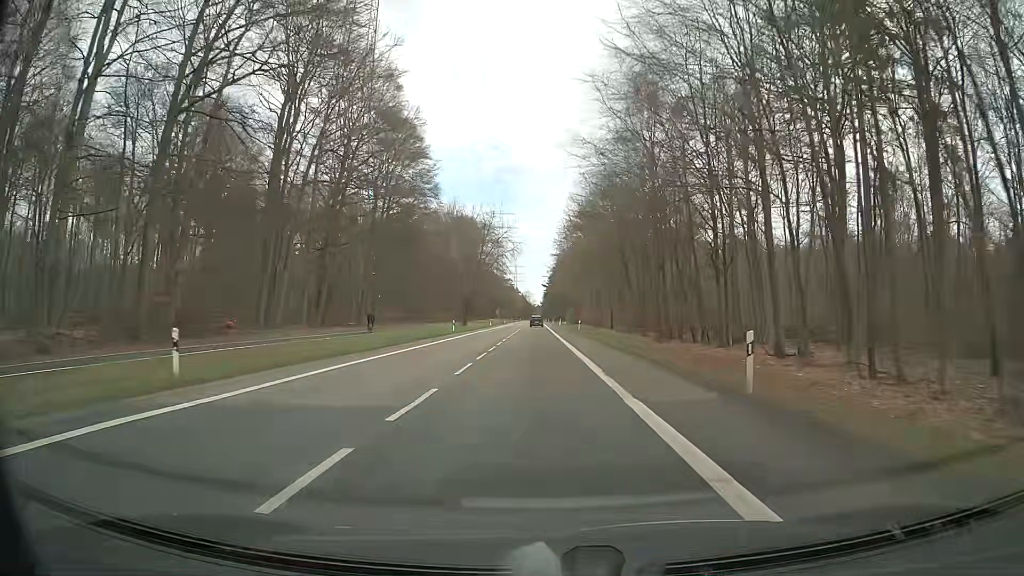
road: secondary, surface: asphalt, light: Day
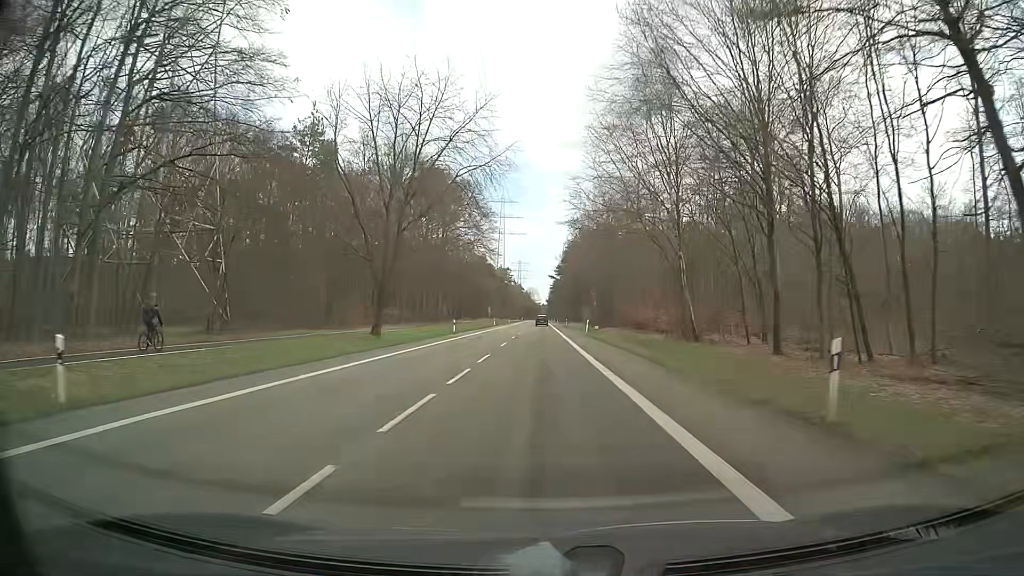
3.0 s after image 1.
(-0.5, +53.6) m; 0°
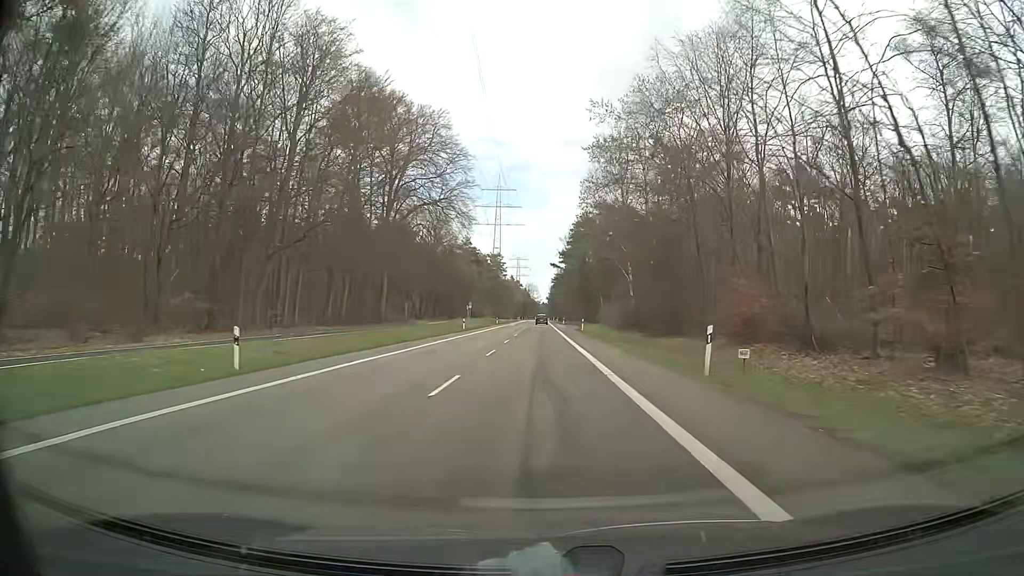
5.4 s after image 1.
(-0.1, +42.9) m; 0°
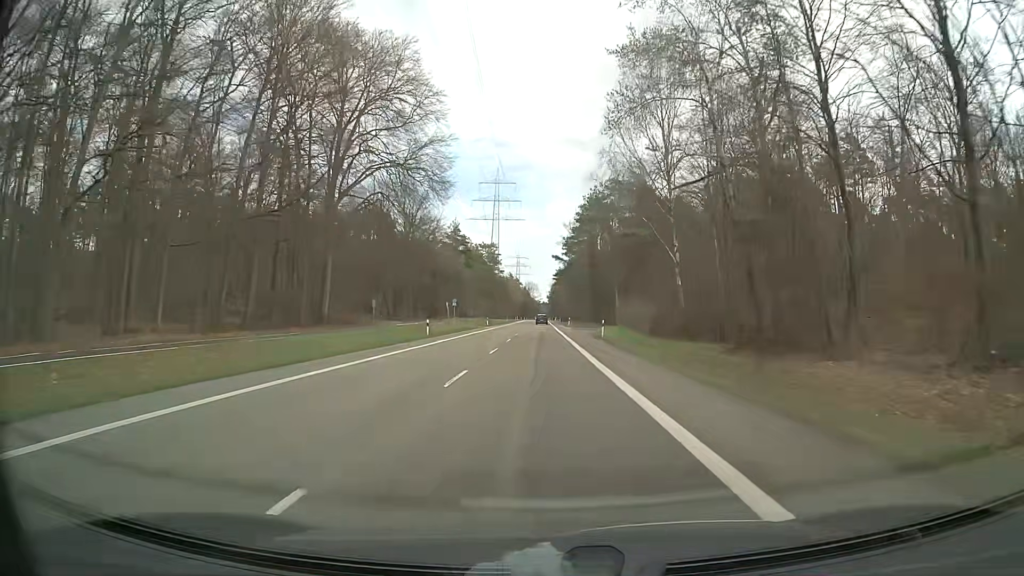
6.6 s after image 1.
(0.0, +21.4) m; 0°
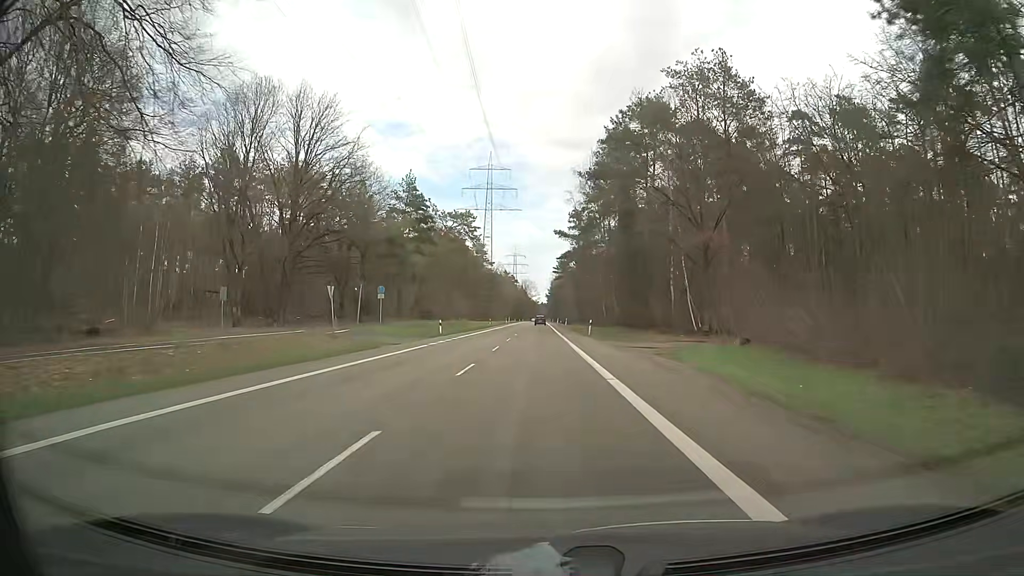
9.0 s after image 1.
(+0.1, +43.0) m; 0°
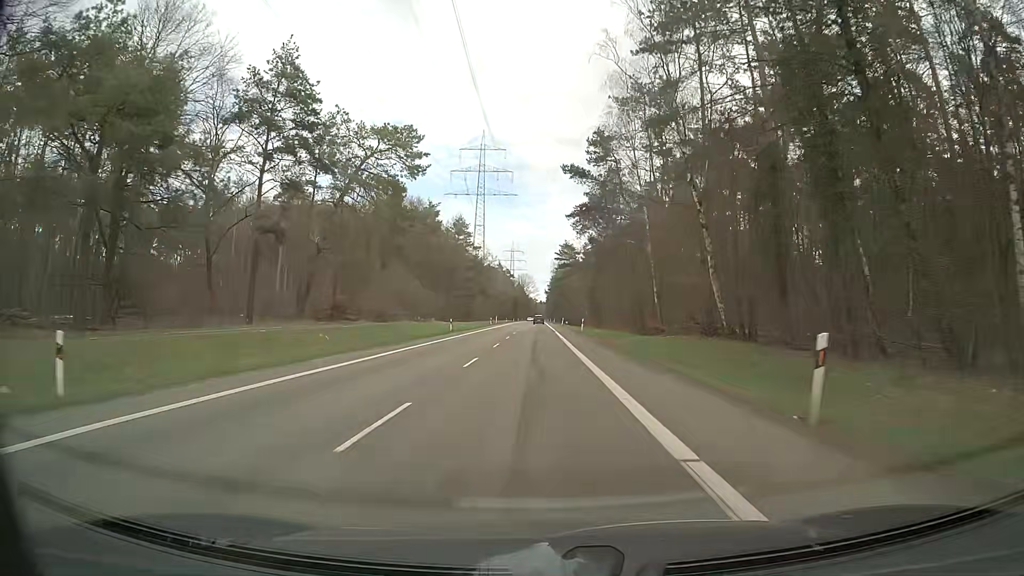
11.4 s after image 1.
(0.0, +43.0) m; 0°
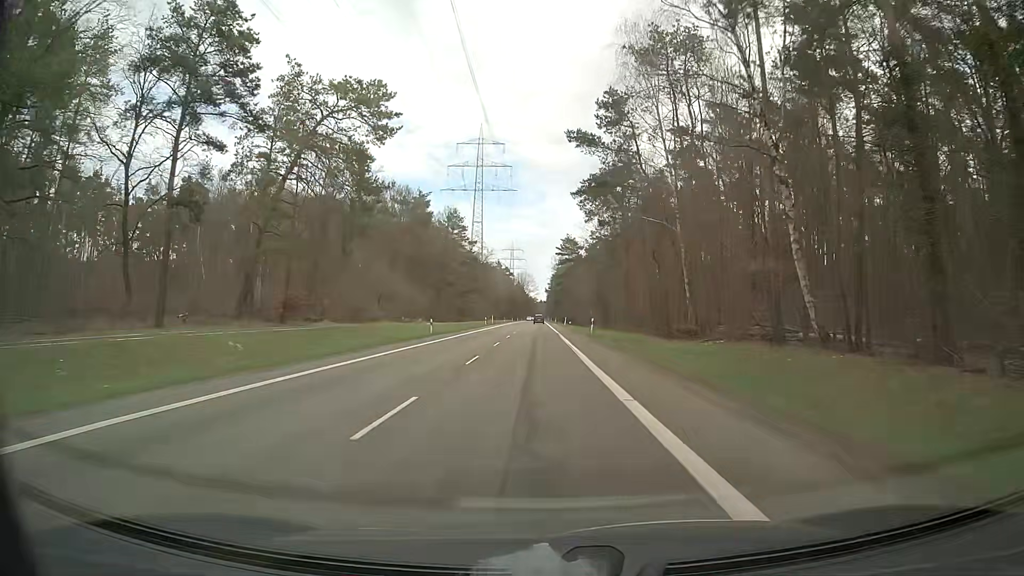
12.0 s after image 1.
(0.0, +10.8) m; 0°
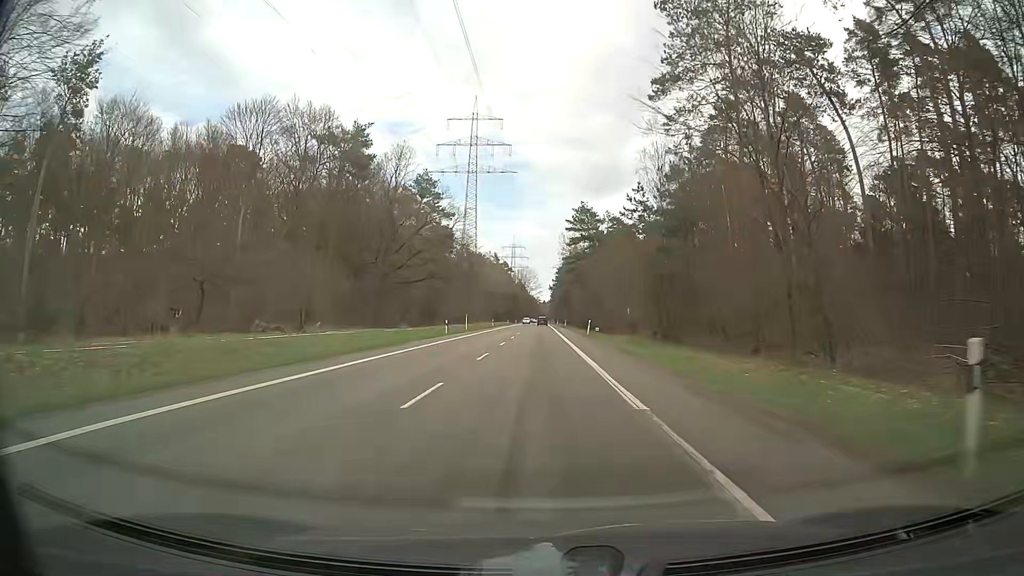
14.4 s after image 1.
(-0.1, +43.1) m; 0°
(0, +10) (0, +20) (0, +30) (0, +40) (0, +50) (0, +60) (0, +70) (0, +80) (0, +90) (0, +100) m
